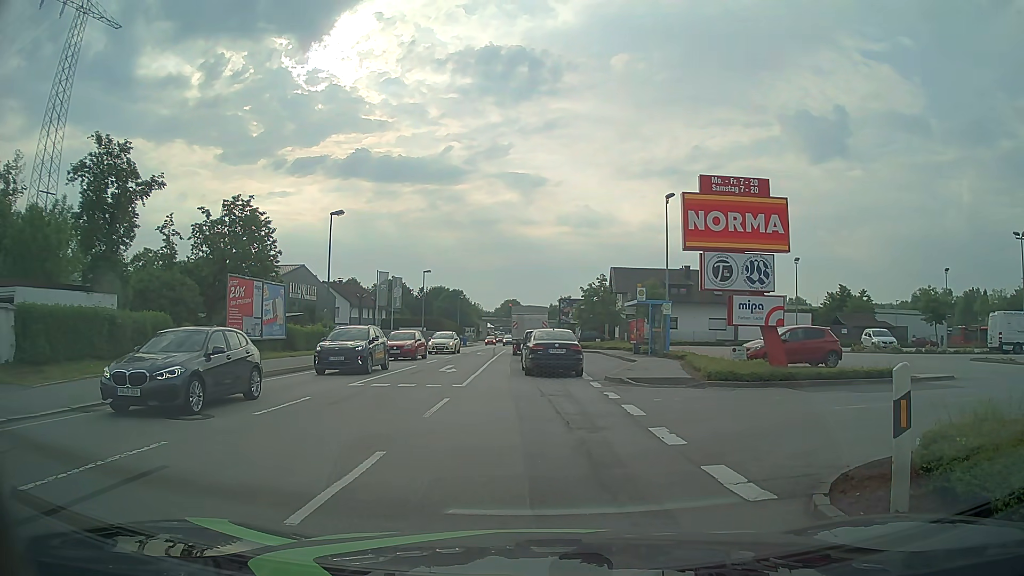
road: primary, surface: asphalt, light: Day
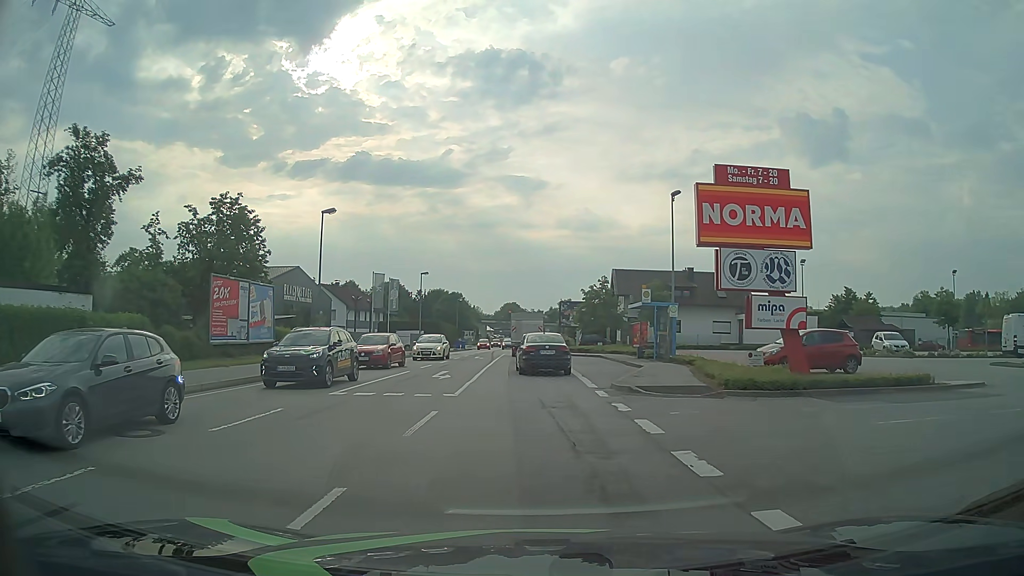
(0.0, +1.8) m; -1°
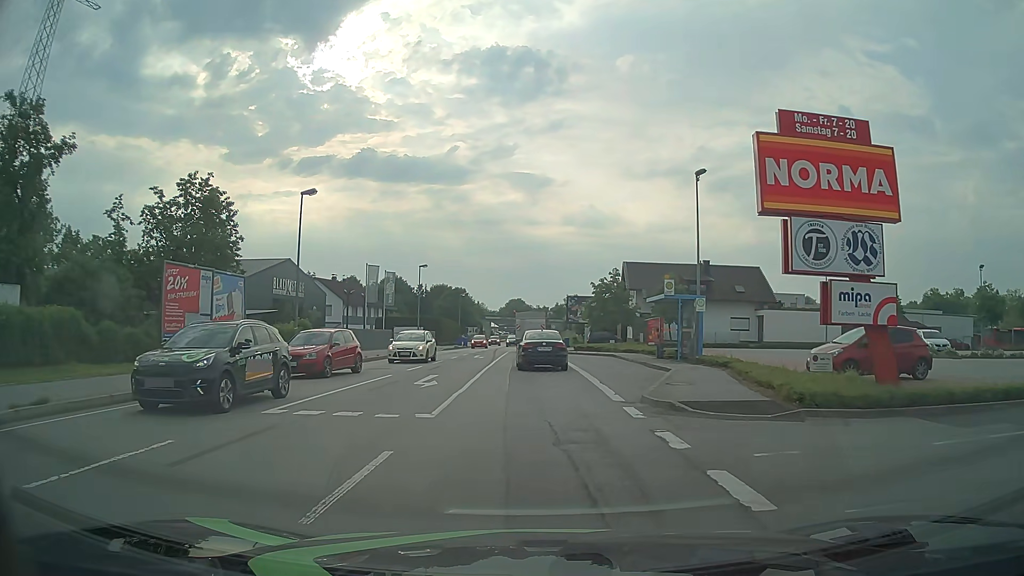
(+0.1, +4.5) m; +1°
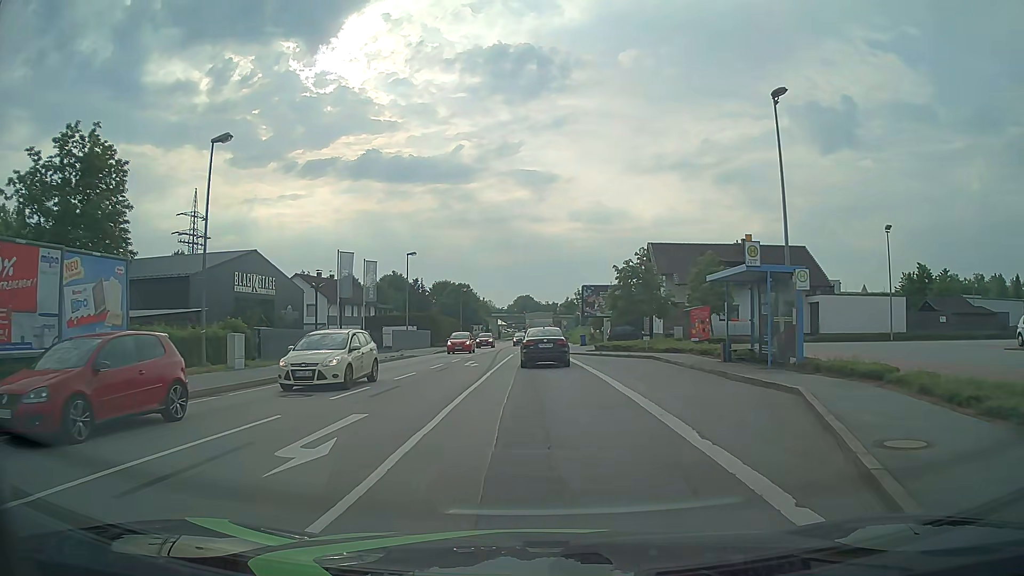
(-0.1, +10.5) m; -1°
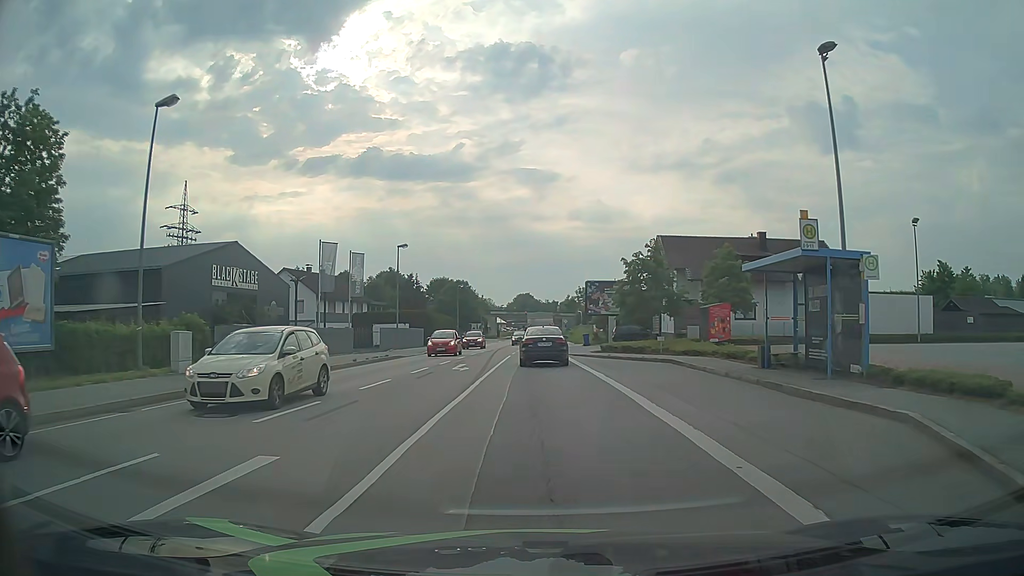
(0.0, +4.1) m; +1°
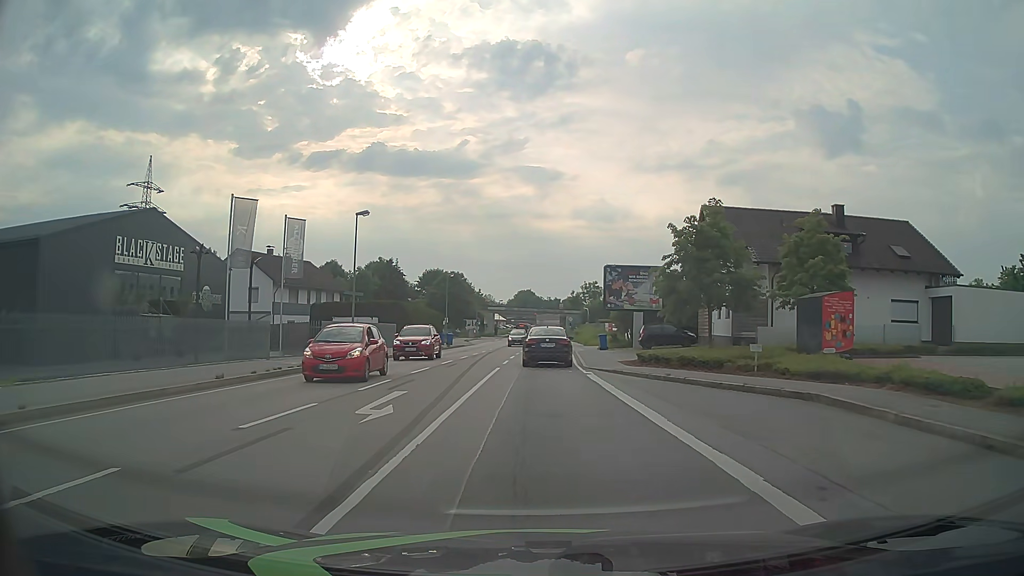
(-0.1, +13.4) m; -1°
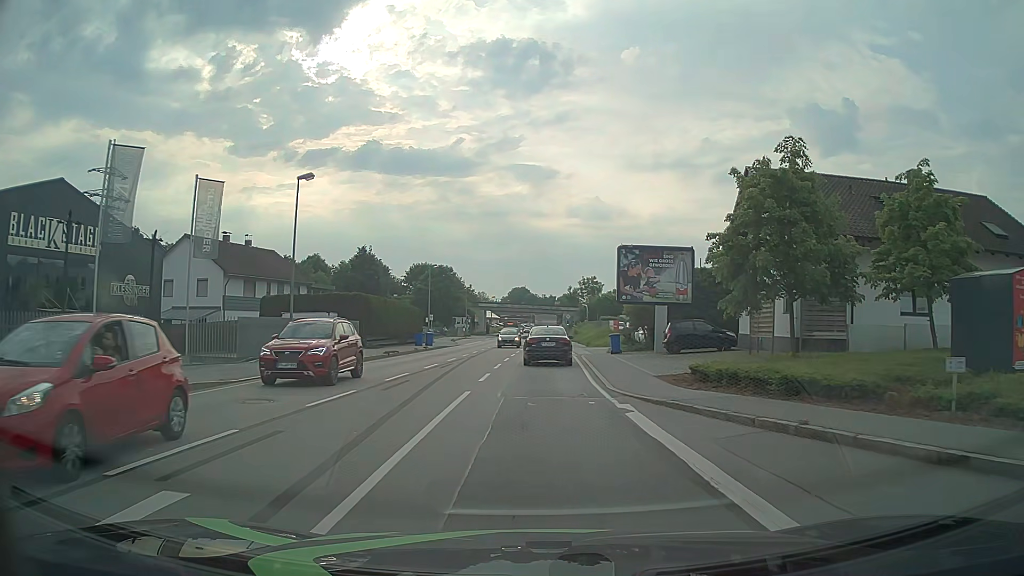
(+0.1, +9.4) m; +1°
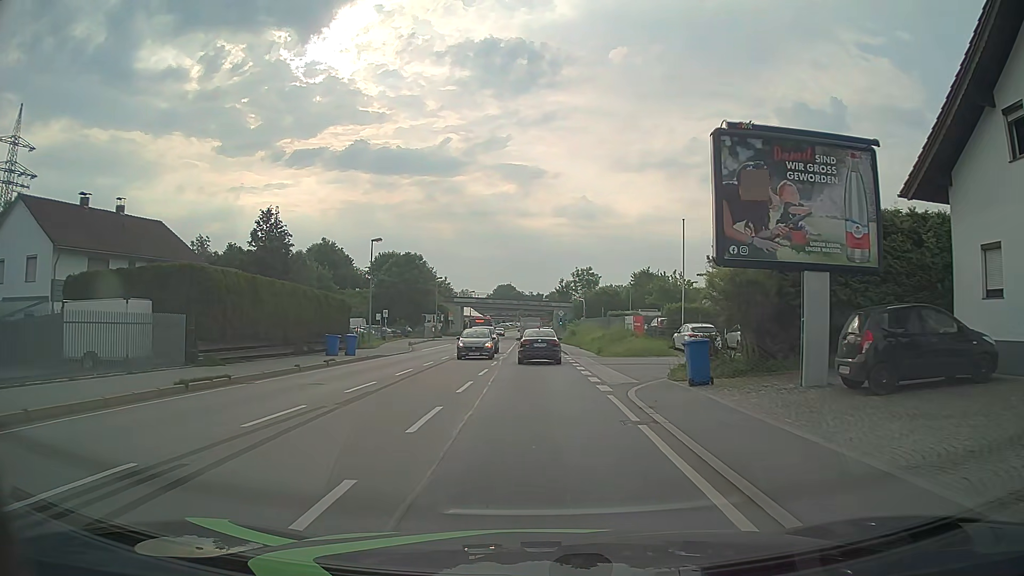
(+0.3, +20.3) m; +2°
(0, +10) (0, +20) (0, +30) (0, +40) (-1, +50) (-1, +60) (-1, +70) (-2, +80) (-2, +90) (-2, +100) m
